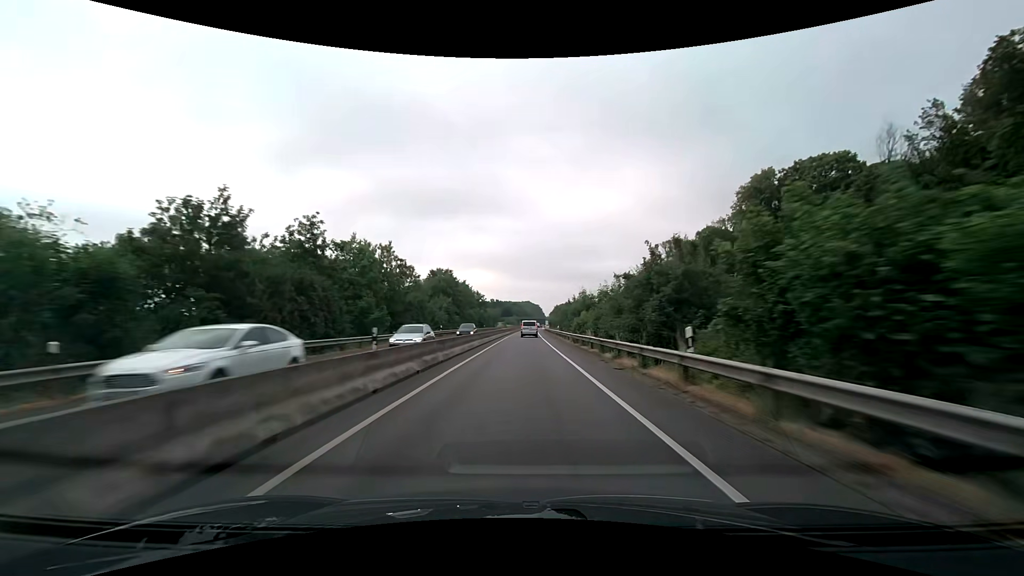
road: trunk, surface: asphalt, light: Day
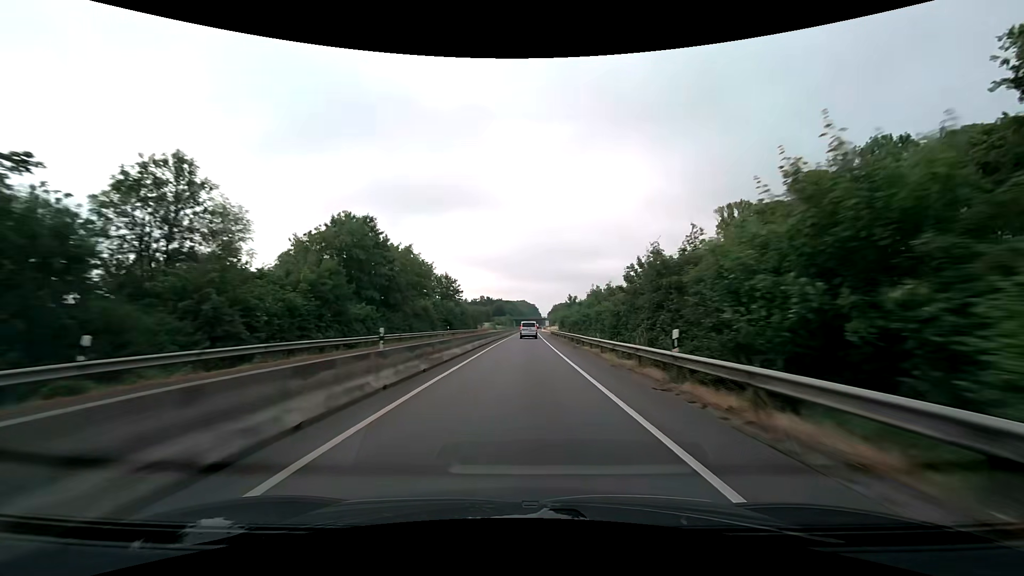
(+0.2, +47.6) m; 0°
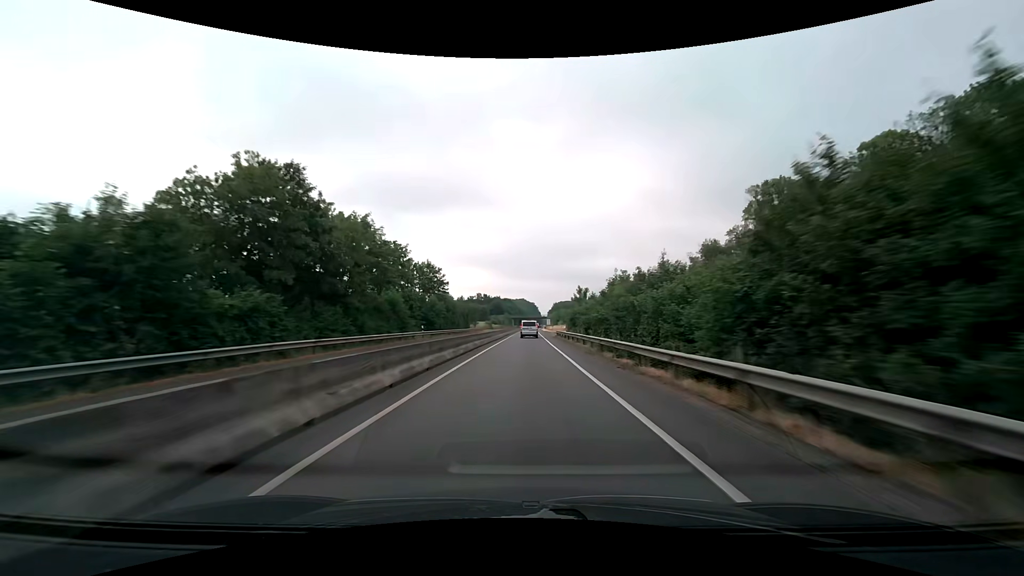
(0.0, +15.8) m; 0°
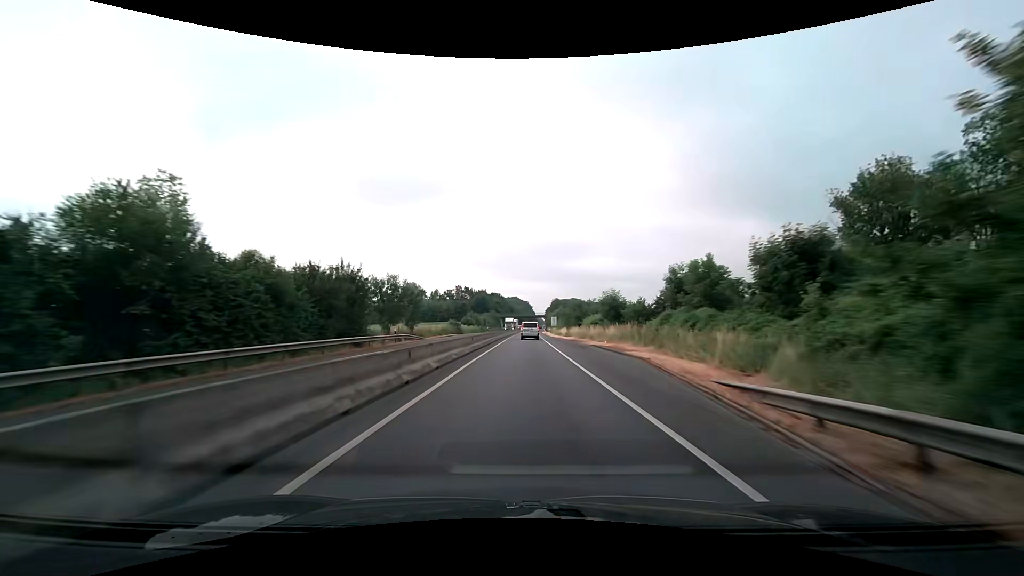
(+0.6, +63.3) m; +1°
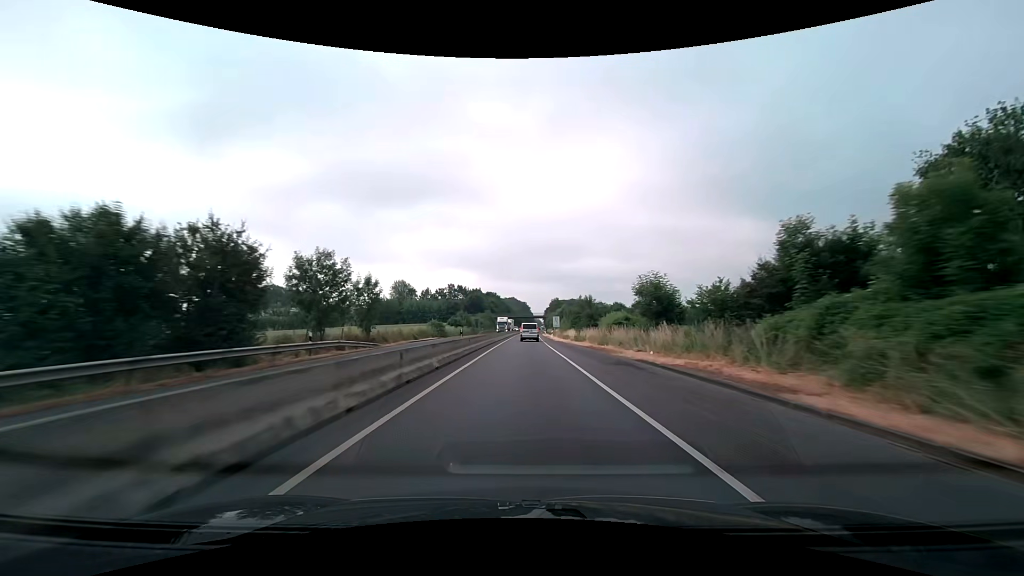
(0.0, +15.8) m; 0°
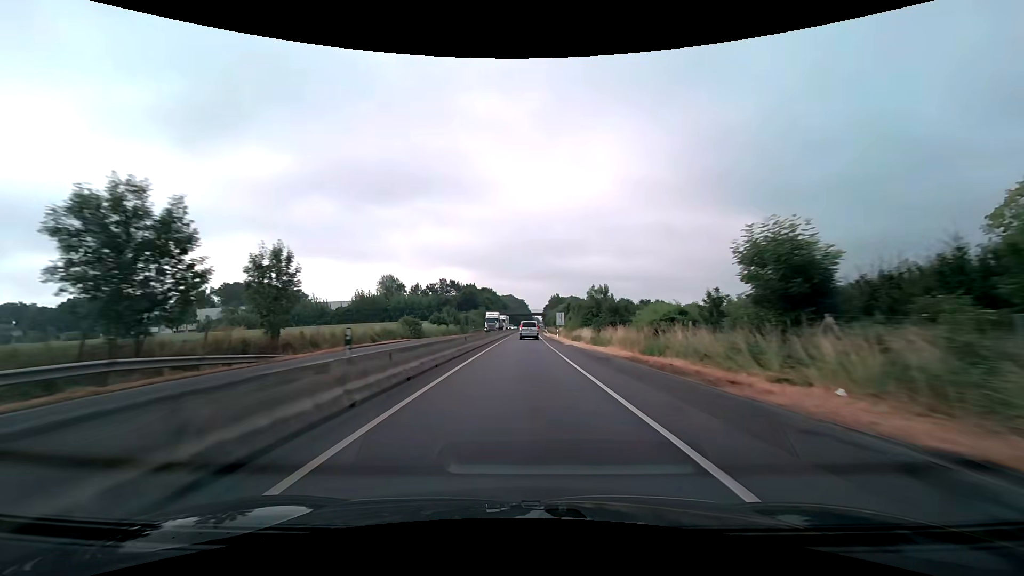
(0.0, +15.8) m; 0°
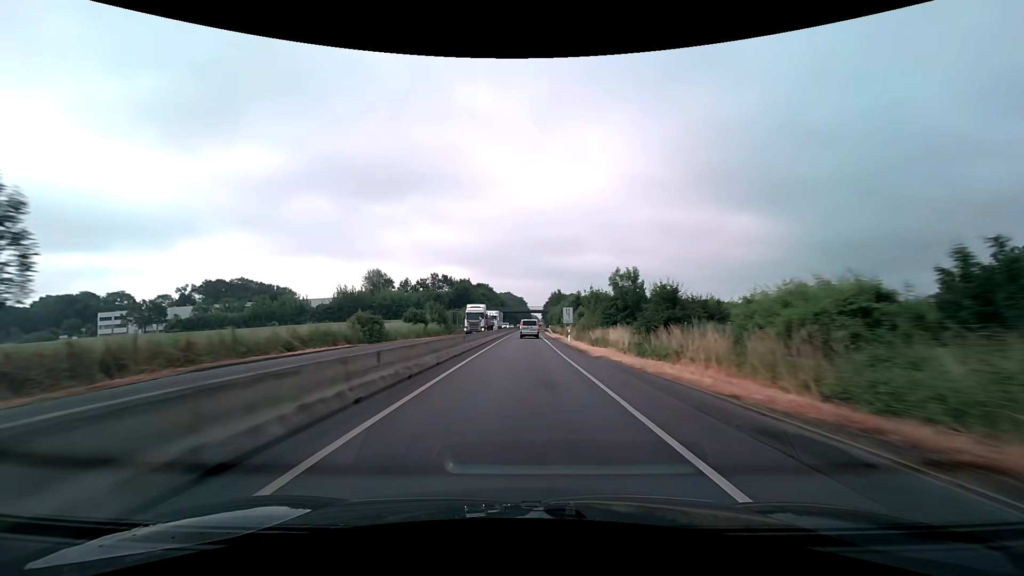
(0.0, +15.7) m; 0°
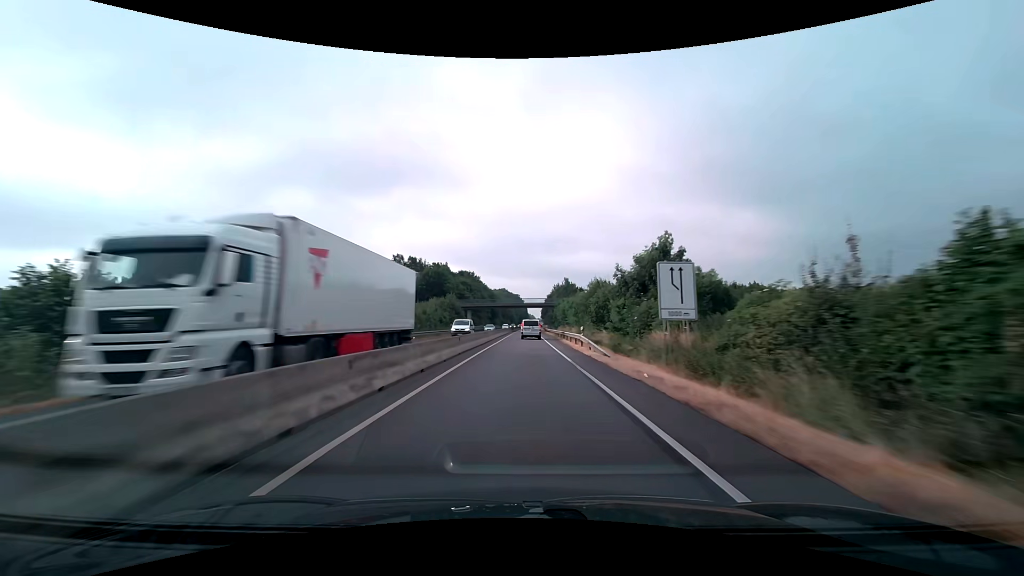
(+0.2, +46.6) m; 0°
(0, +10) (0, +20) (0, +30) (0, +40) (0, +50) (0, +60) (0, +70) (0, +80) (+1, +90) (+1, +100) m
